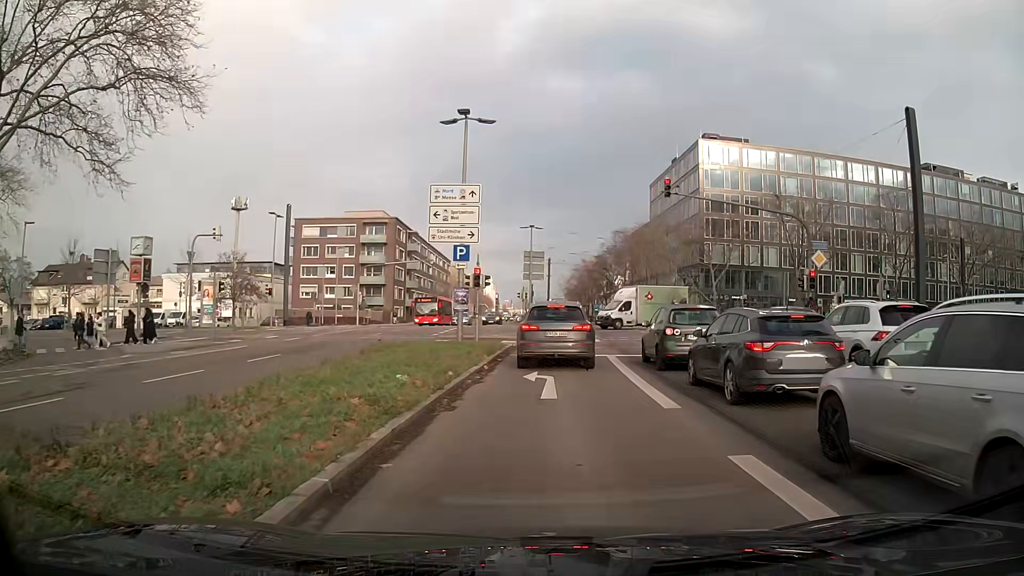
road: secondary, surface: asphalt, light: Day
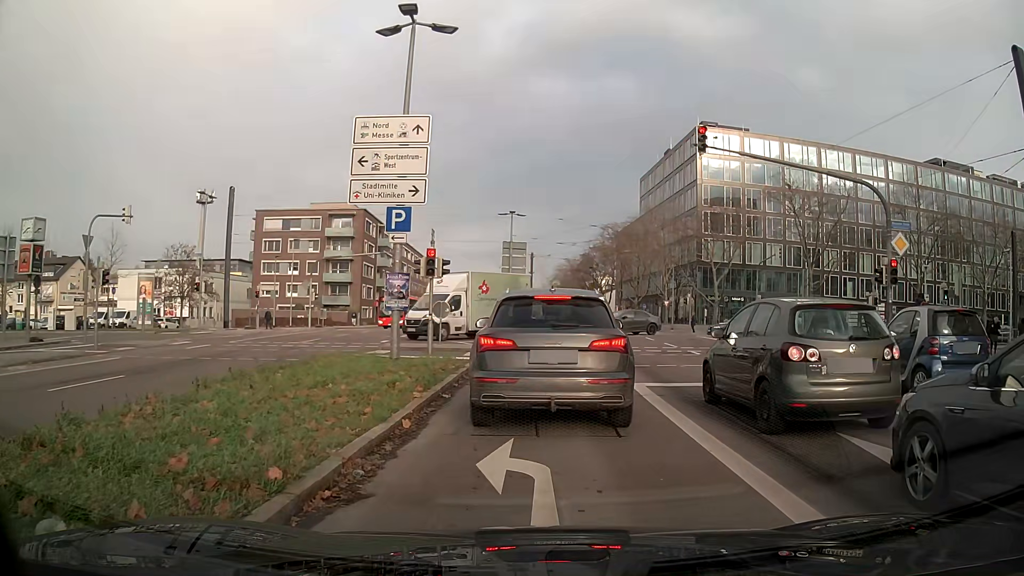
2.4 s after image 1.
(+0.1, +8.2) m; +1°
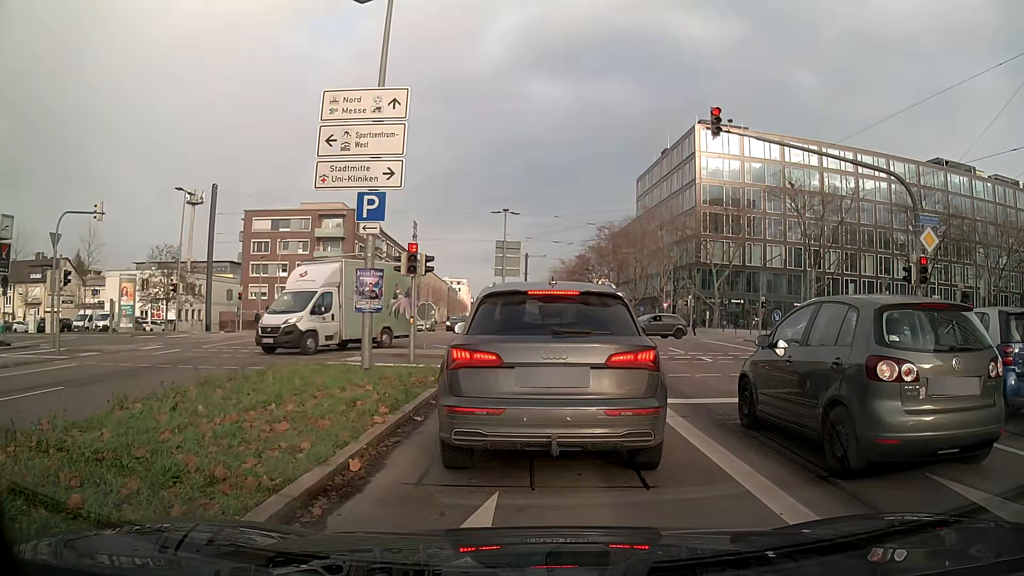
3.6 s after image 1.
(0.0, +2.0) m; -1°
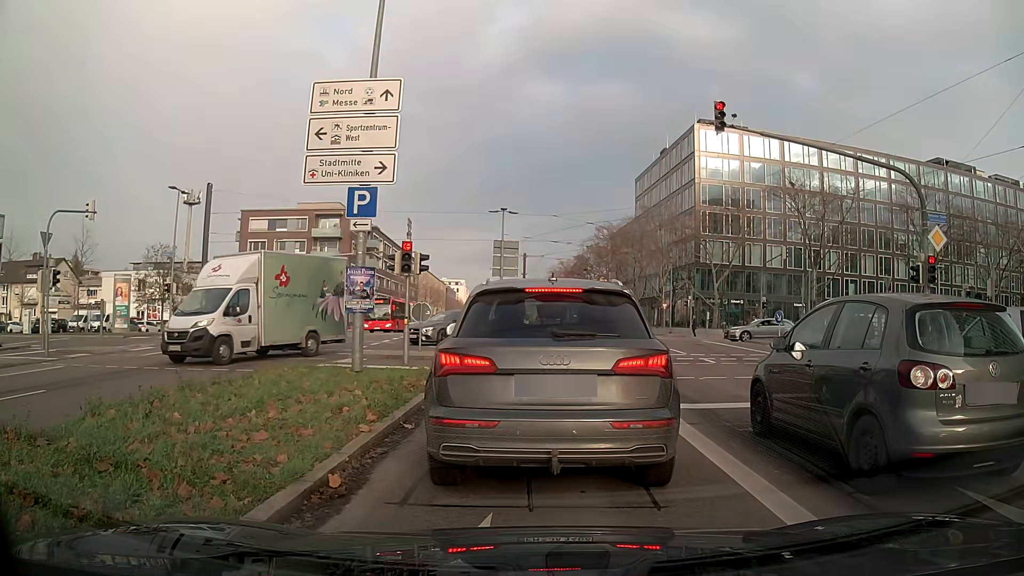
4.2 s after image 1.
(0.0, +0.5) m; 0°
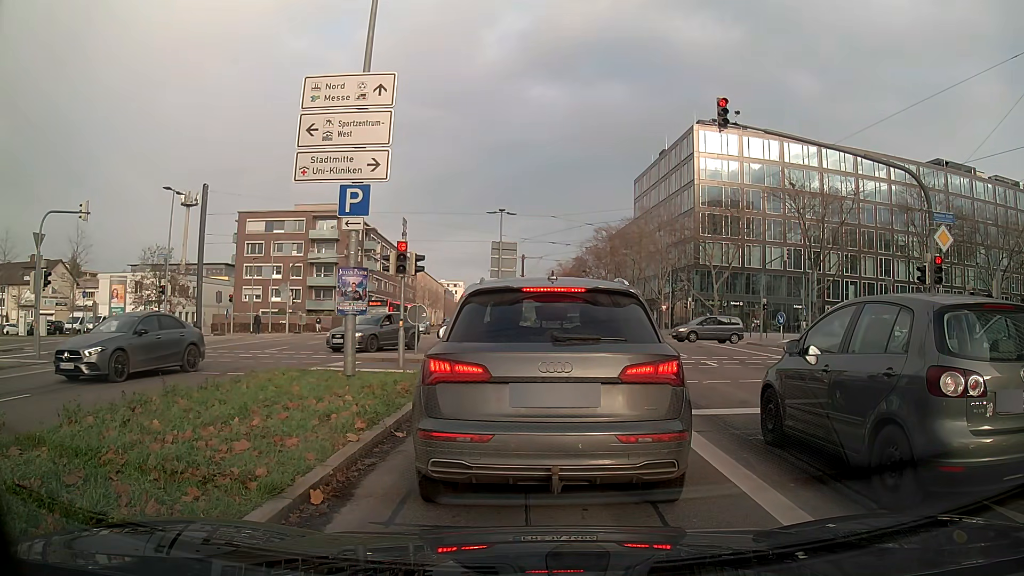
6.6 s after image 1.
(0.0, +0.5) m; 0°
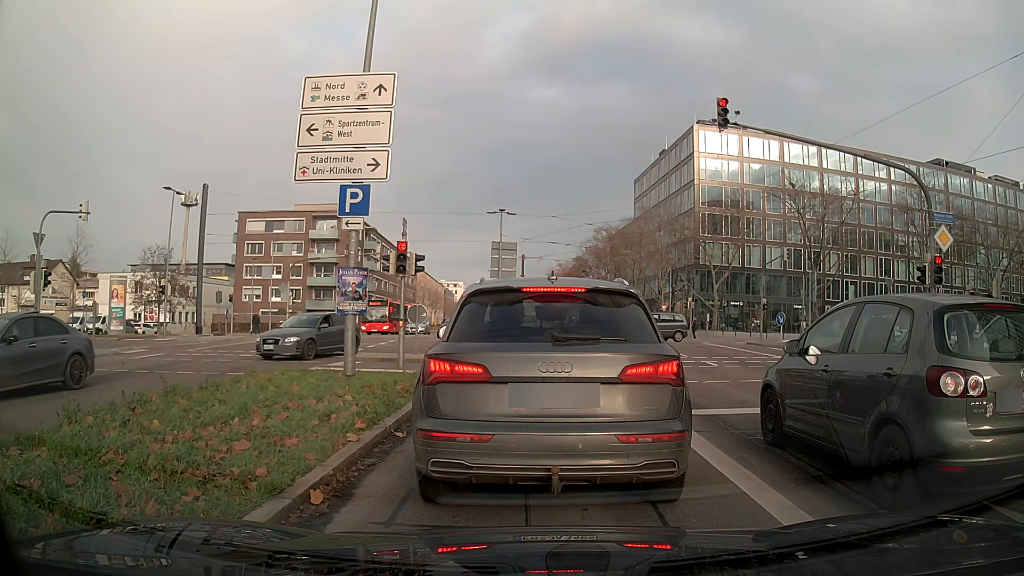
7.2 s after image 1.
(0.0, 0.0) m; 0°
